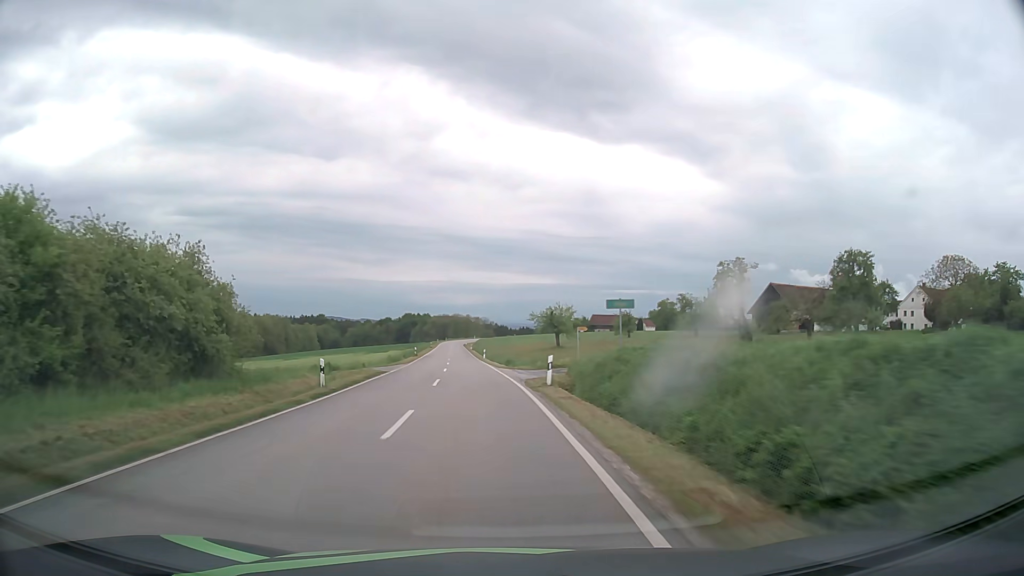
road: tertiary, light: Day
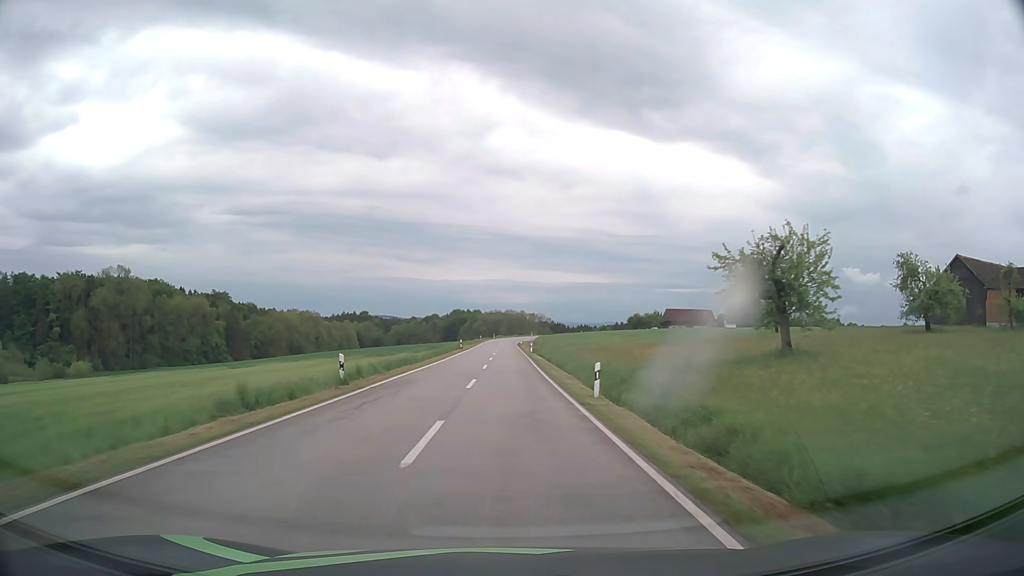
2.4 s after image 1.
(-3.8, +50.3) m; -5°
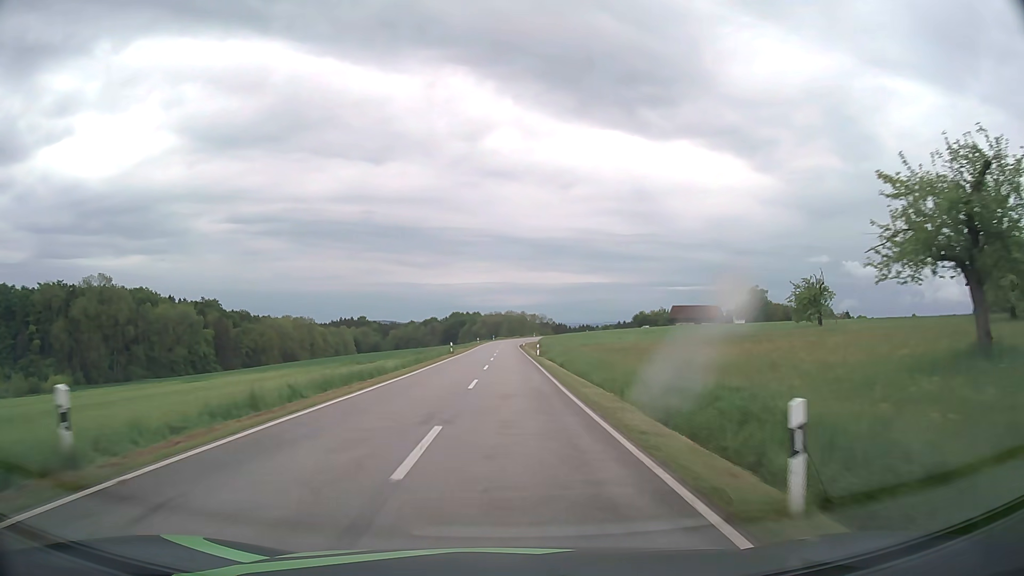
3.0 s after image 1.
(0.0, +12.7) m; 0°
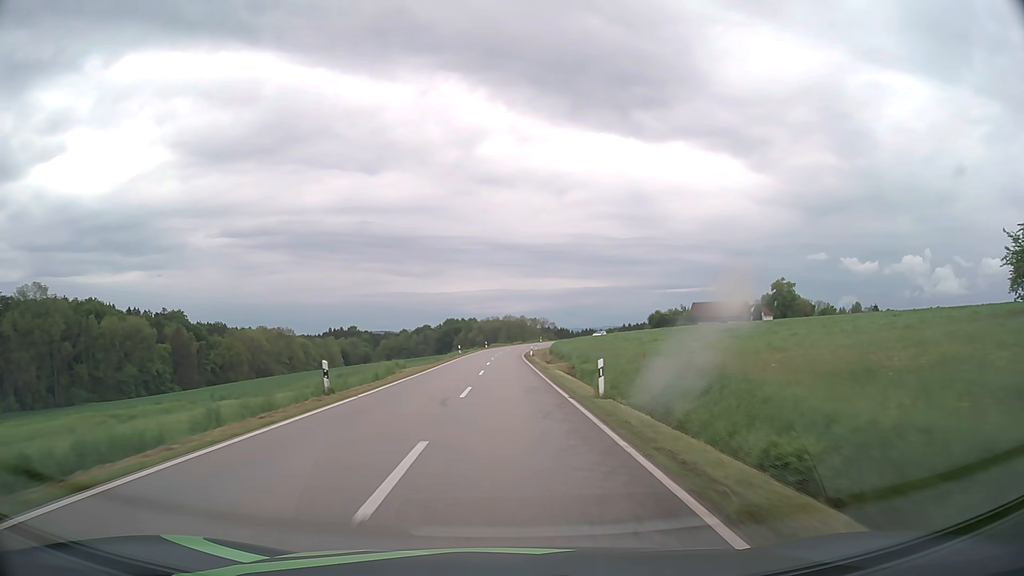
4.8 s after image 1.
(+0.1, +37.8) m; 0°
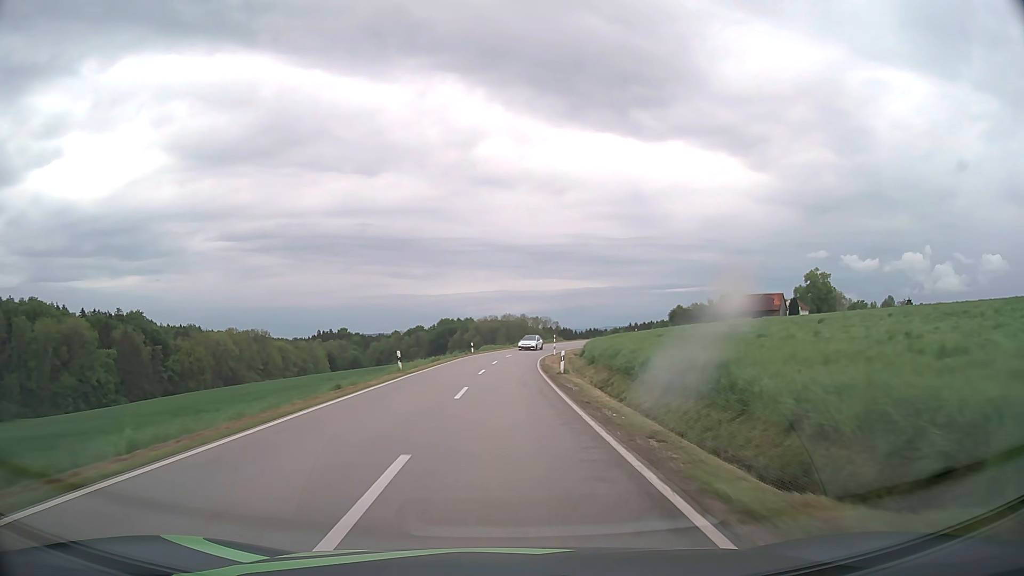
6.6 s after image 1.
(0.0, +37.3) m; 0°
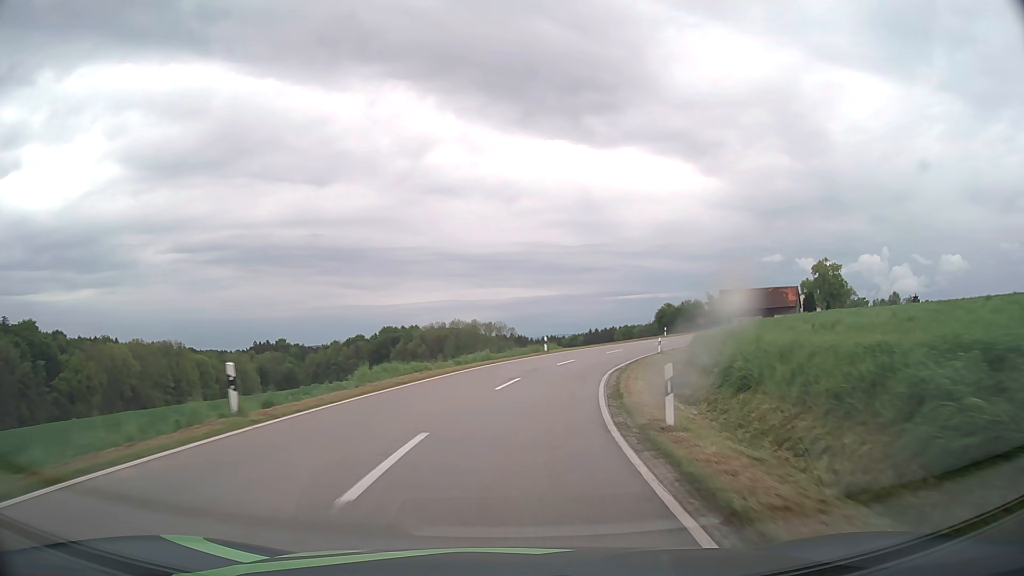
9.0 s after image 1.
(+0.7, +46.6) m; +4°
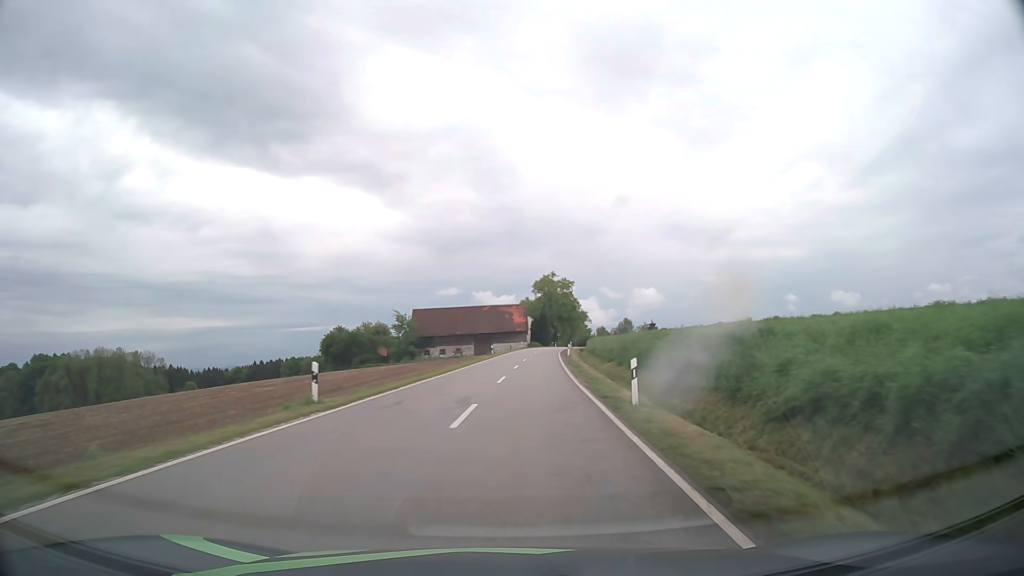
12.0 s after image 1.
(+12.2, +52.7) m; +27°
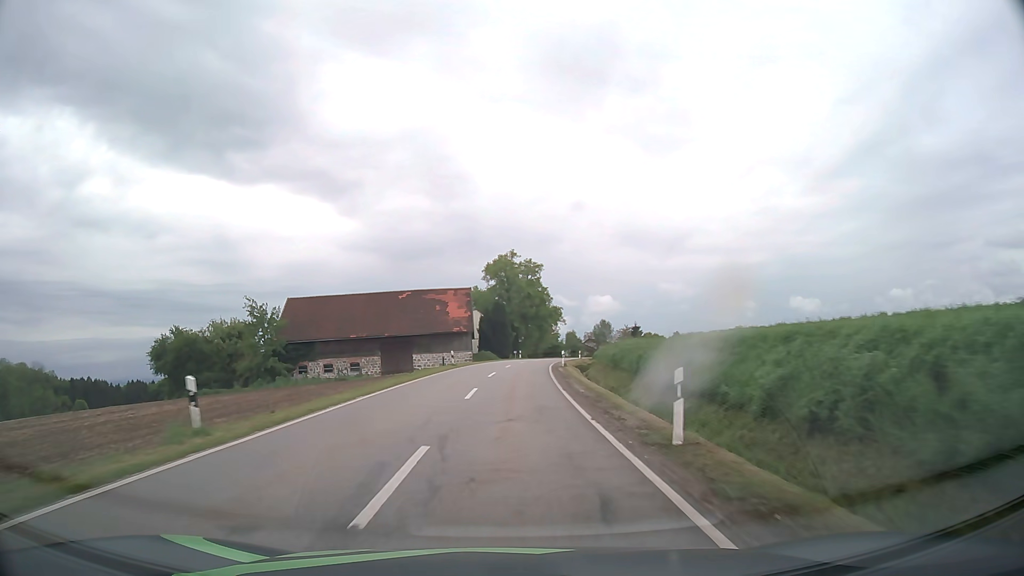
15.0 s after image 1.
(+3.3, +54.0) m; +5°
(0, +10) (0, +20) (0, +30) (+1, +40) (+2, +50) (+3, +60) (+4, +70) (+6, +80) (+7, +90) (+10, +99) m
